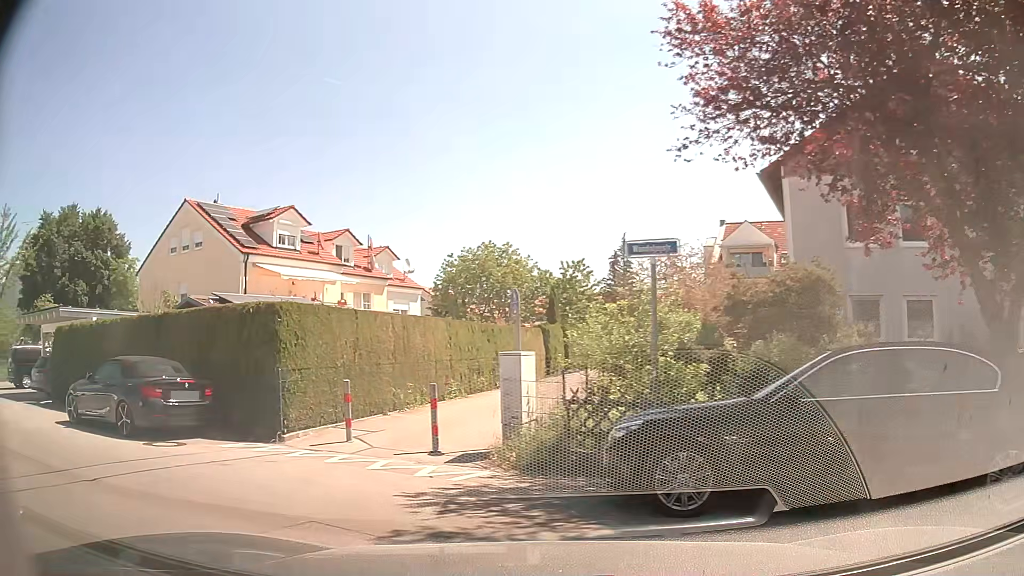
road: residential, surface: asphalt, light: Day
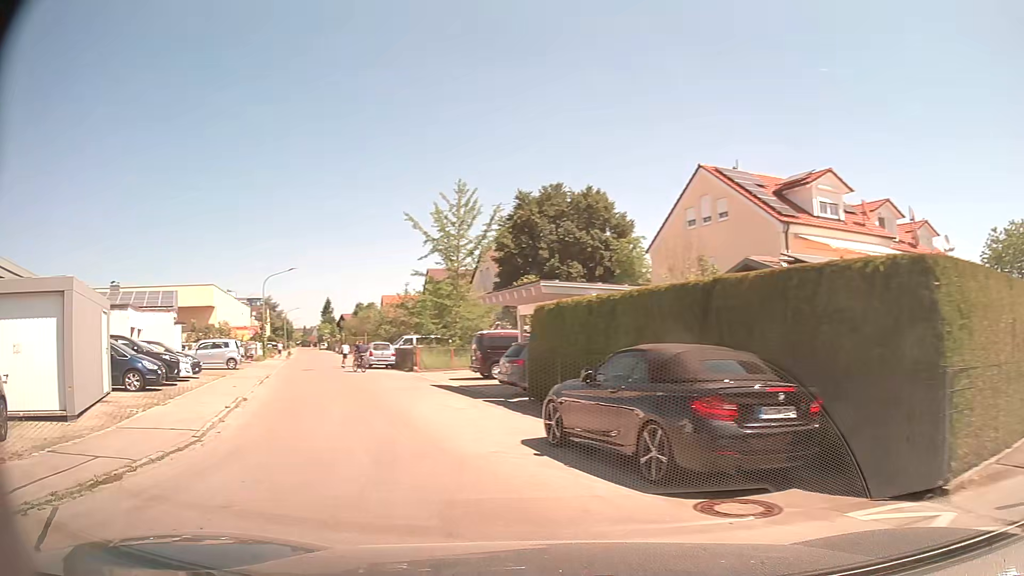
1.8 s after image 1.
(-2.2, +5.1) m; -43°
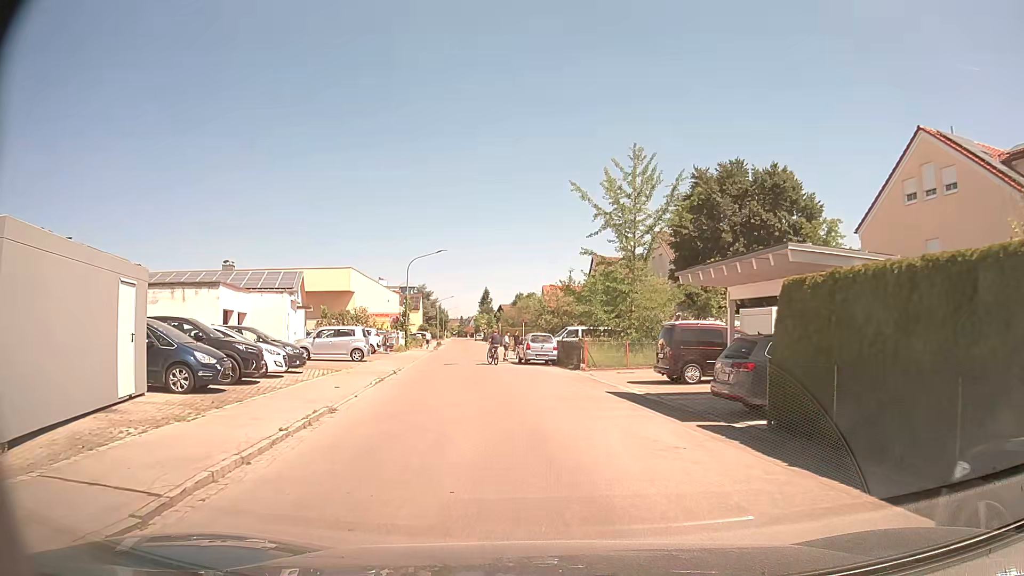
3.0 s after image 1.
(-1.1, +6.2) m; -15°
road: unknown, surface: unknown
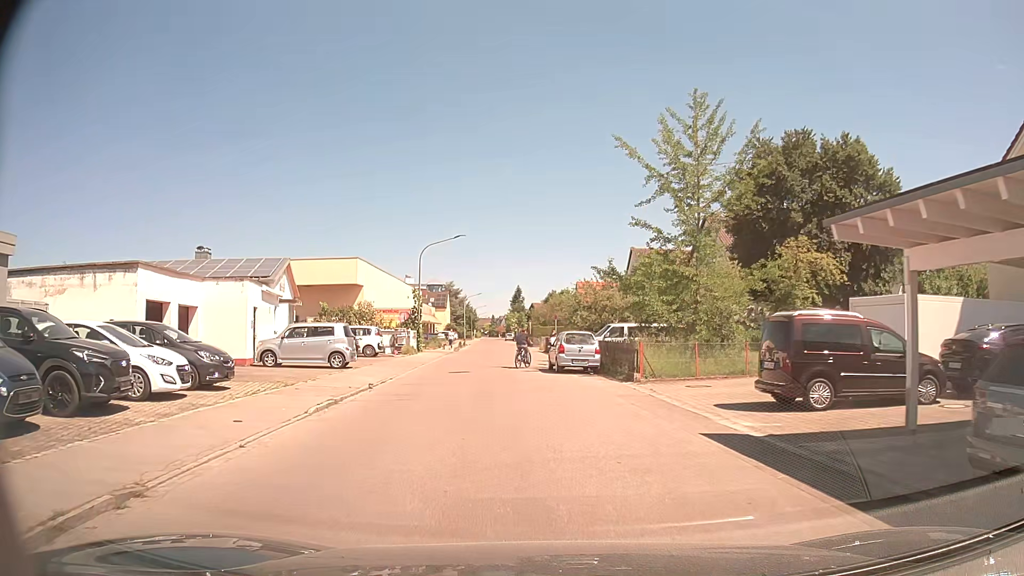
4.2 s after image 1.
(-0.1, +7.7) m; -2°
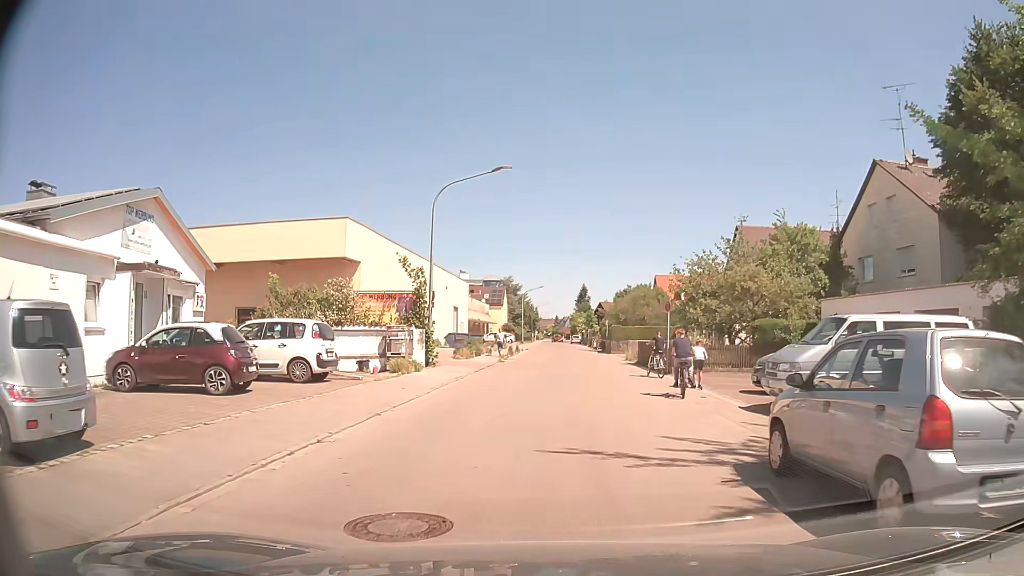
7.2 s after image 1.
(-1.6, +18.9) m; -6°
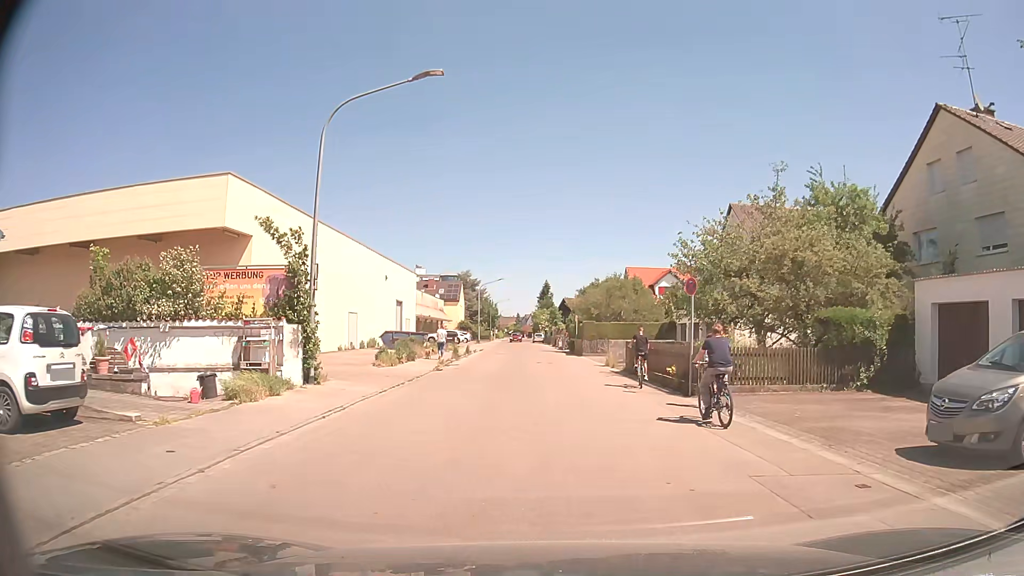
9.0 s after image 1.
(+0.2, +9.5) m; +3°
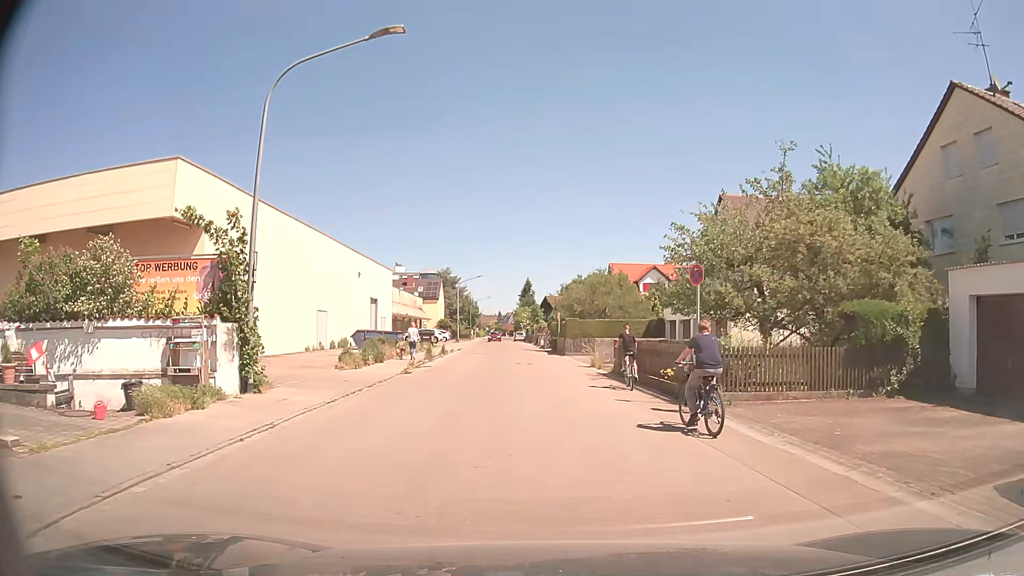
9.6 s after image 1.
(0.0, +2.5) m; +3°
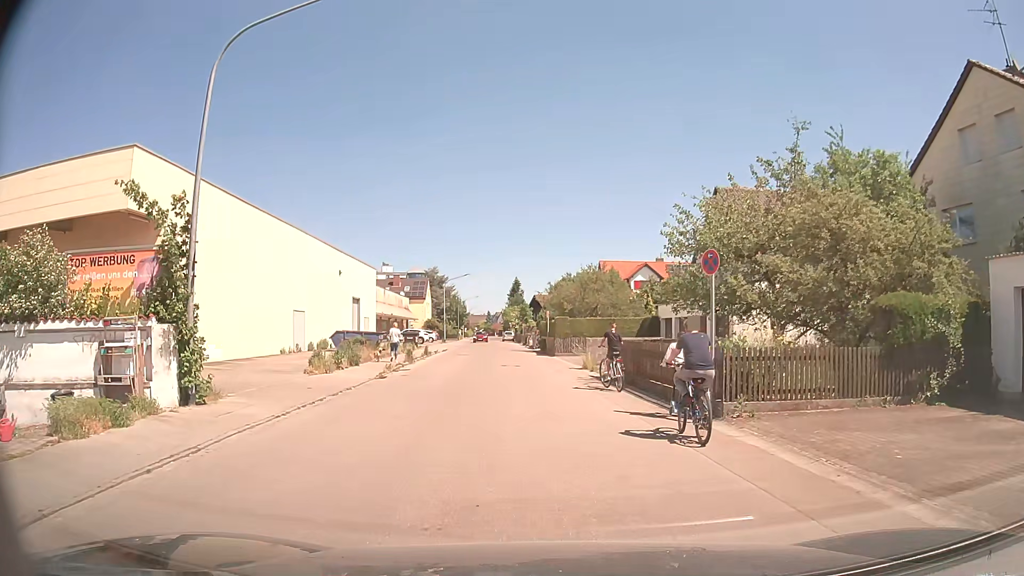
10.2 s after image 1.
(0.0, +2.0) m; -1°
